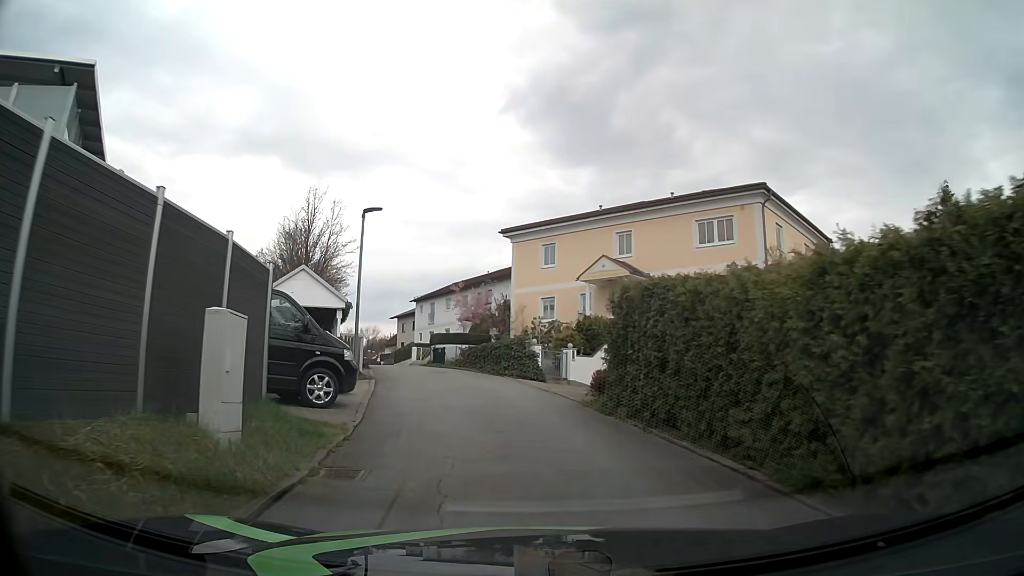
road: residential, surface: asphalt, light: Day
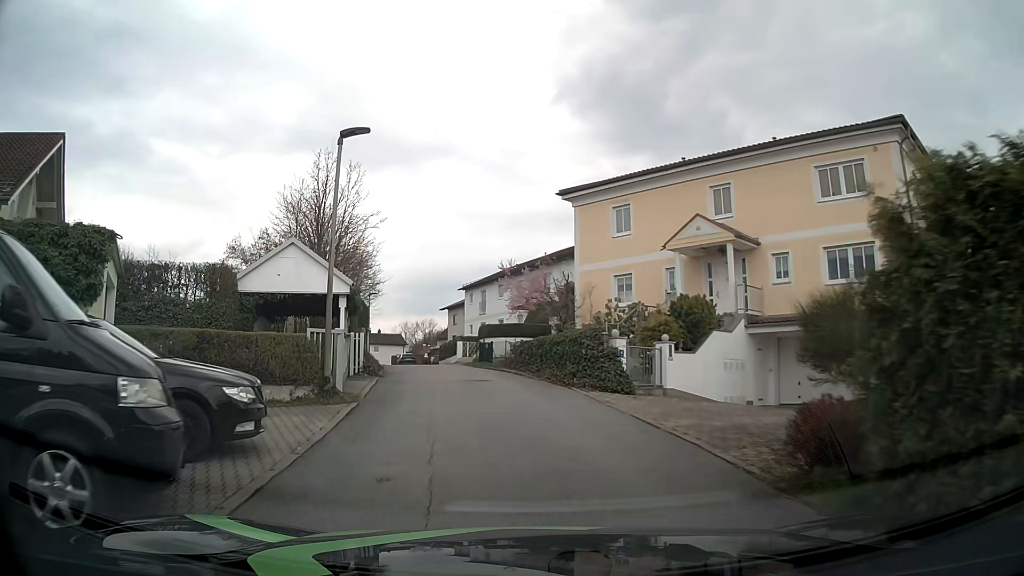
(-0.4, +8.0) m; -5°
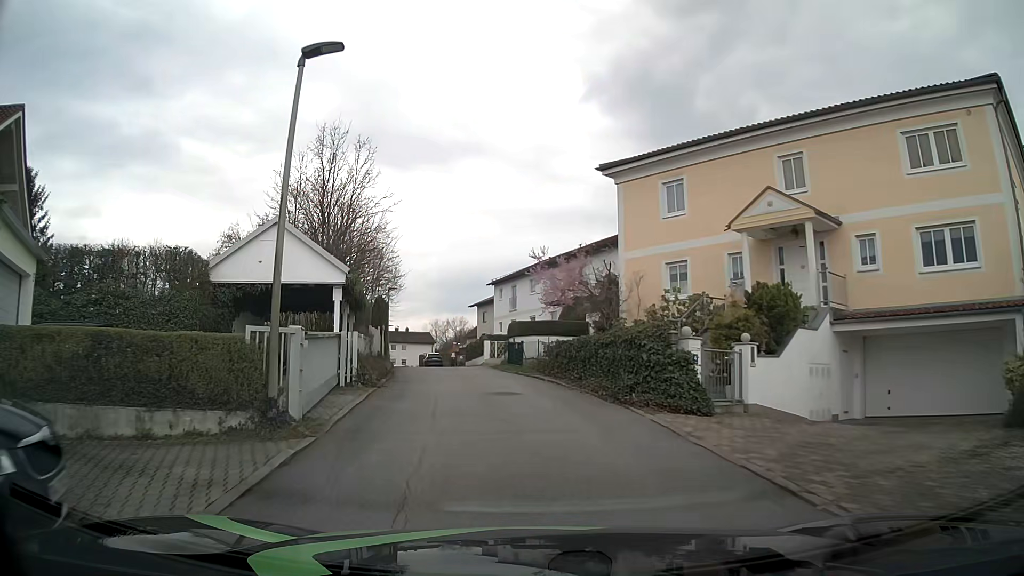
(-0.2, +4.2) m; -4°
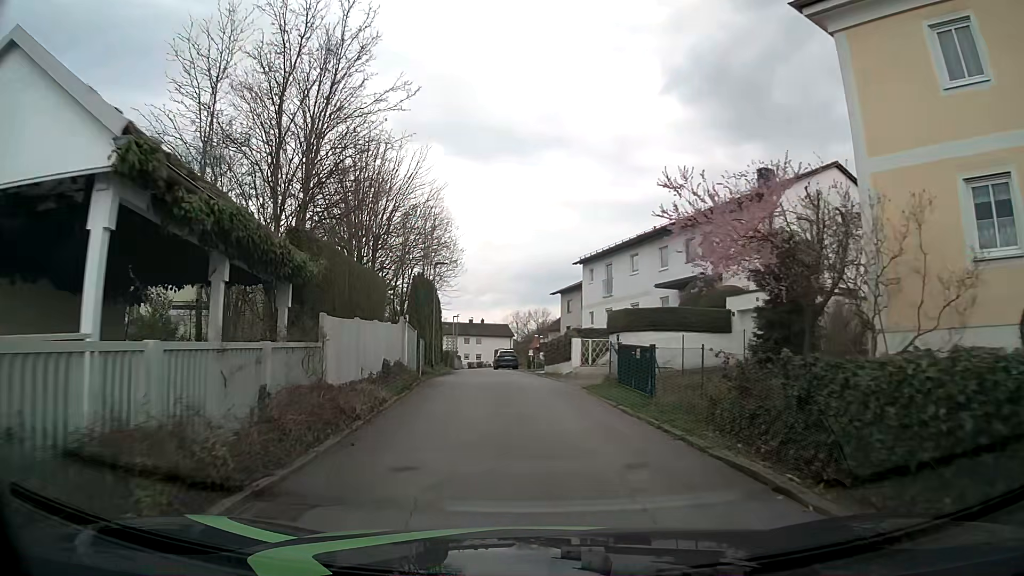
(-0.8, +13.4) m; -6°
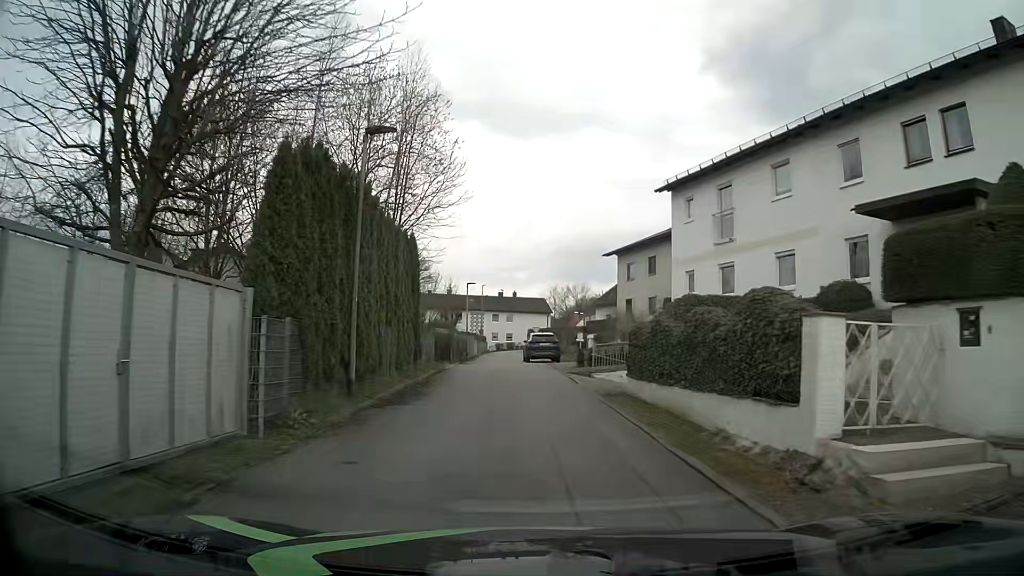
(-0.7, +19.2) m; -4°
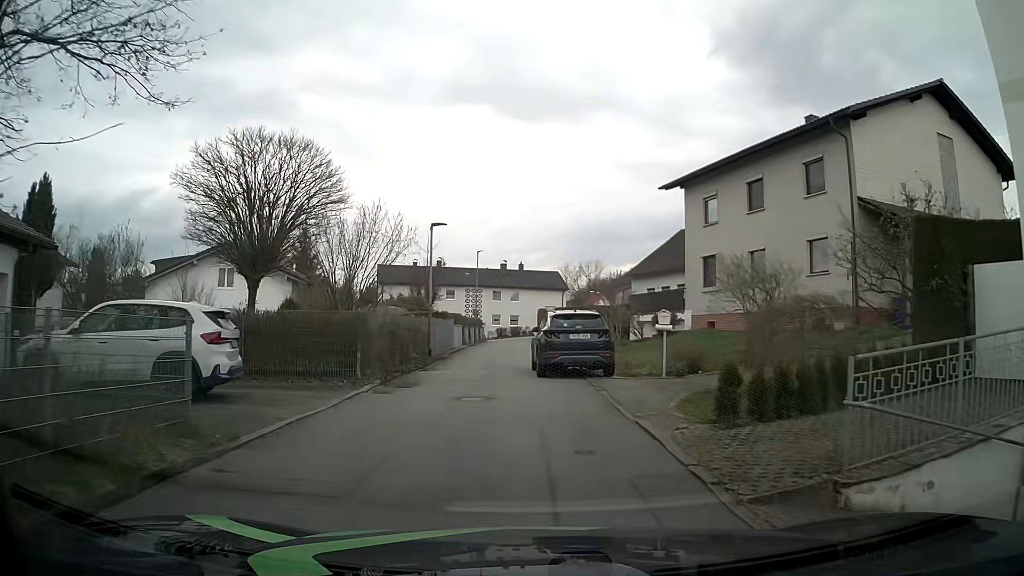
(-0.1, +19.9) m; 0°
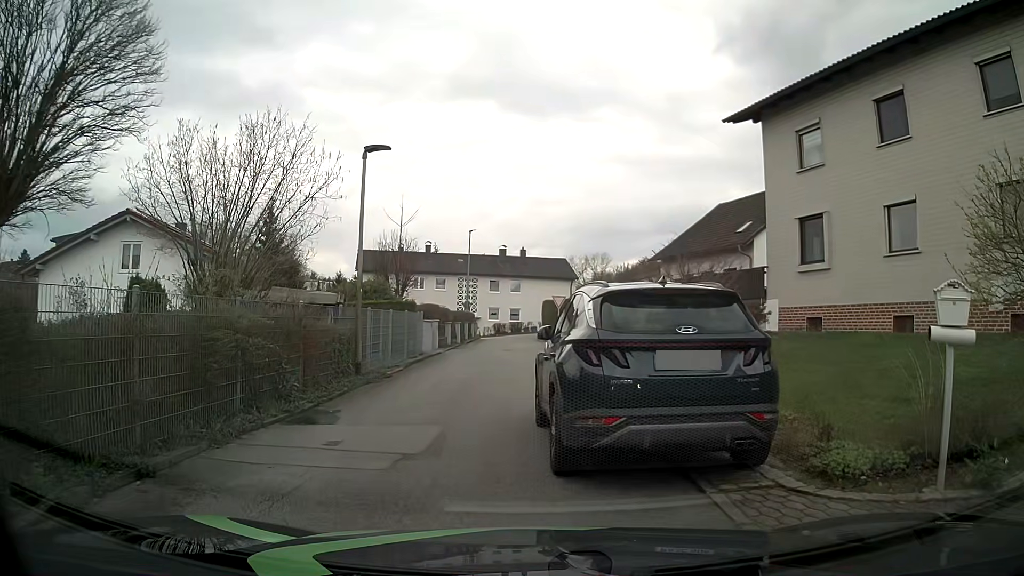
(-0.2, +10.3) m; -3°
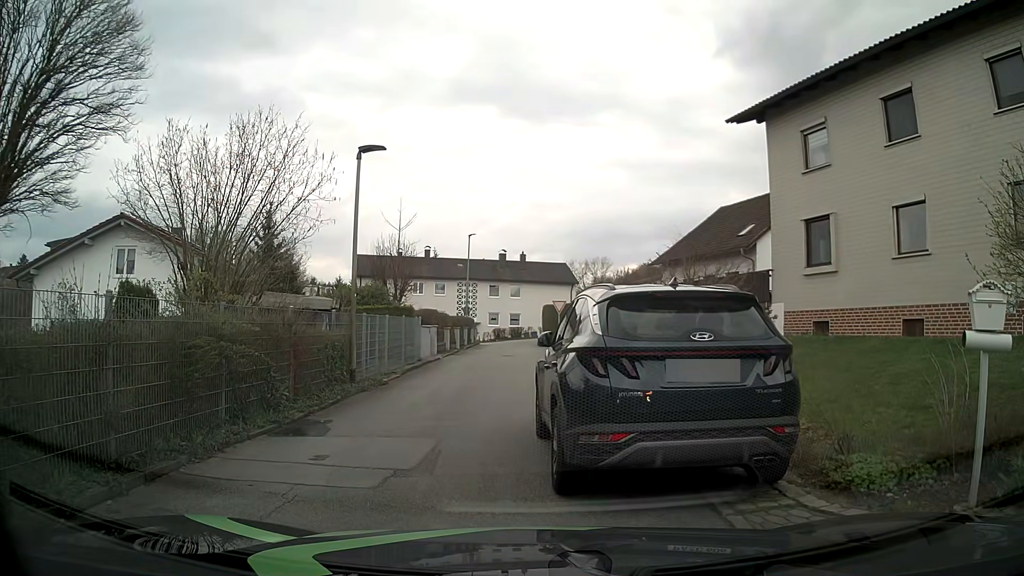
(0.0, +0.5) m; 0°
